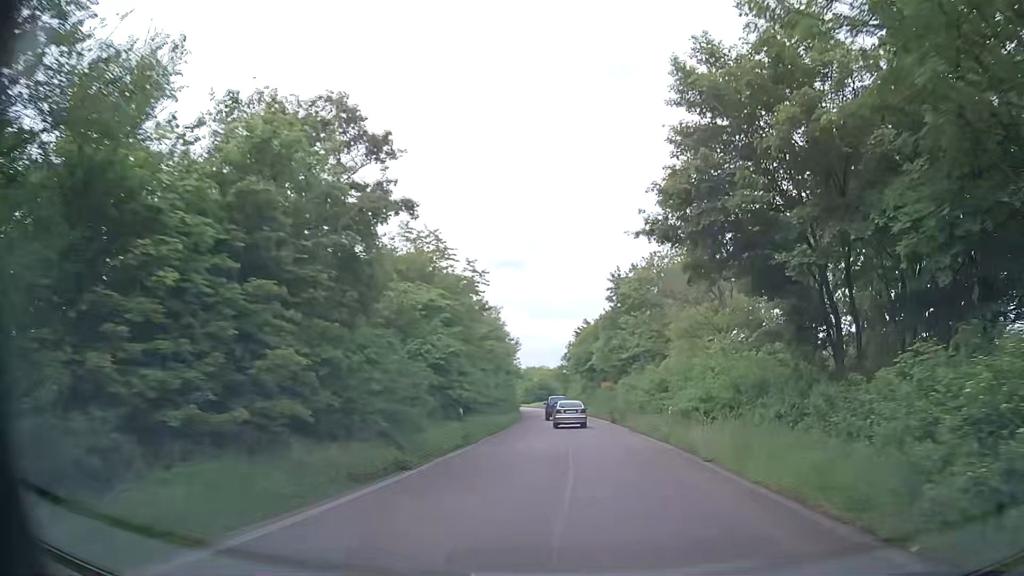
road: trunk_link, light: Day
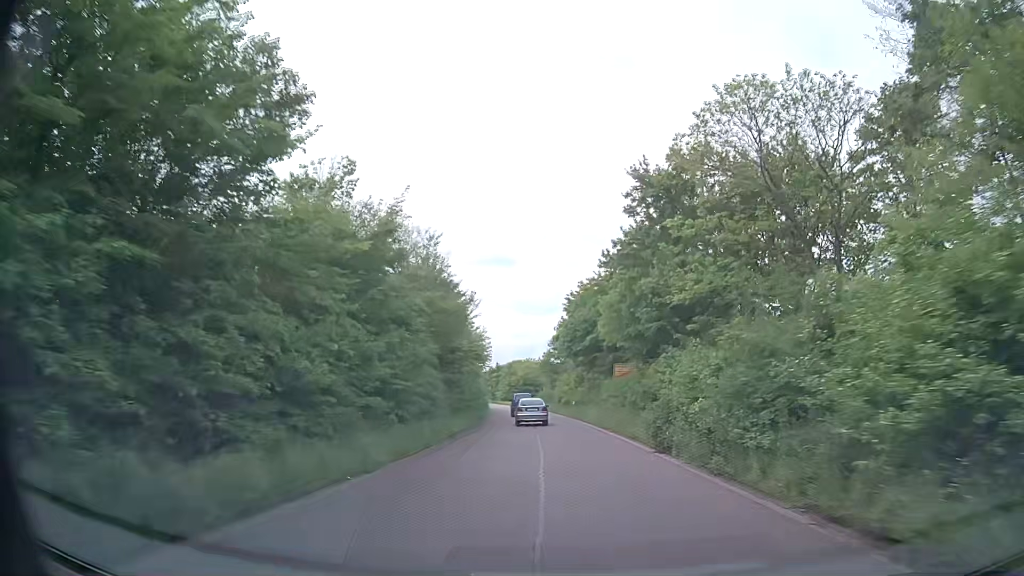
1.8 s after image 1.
(+0.9, +24.0) m; +2°
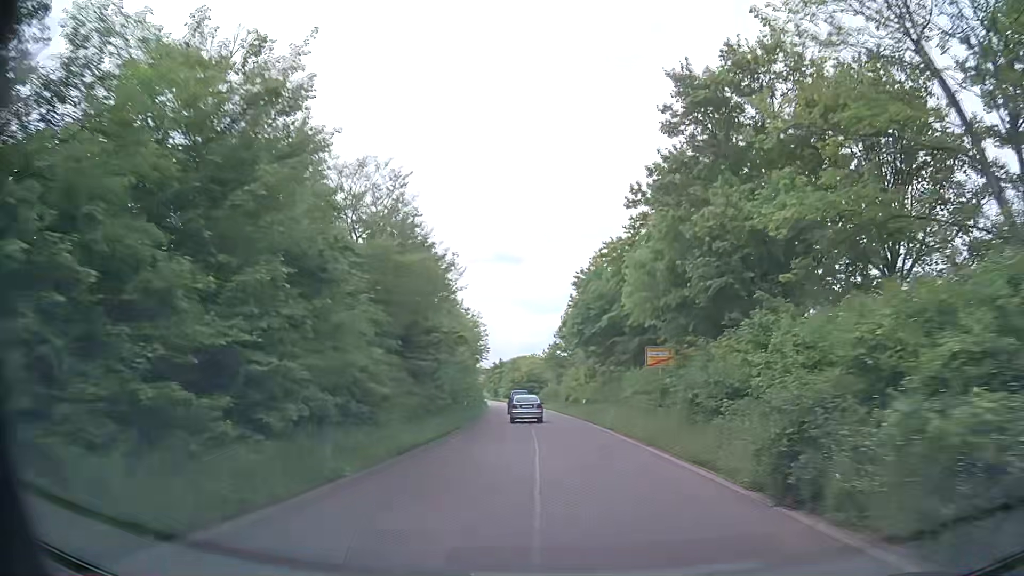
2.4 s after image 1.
(-0.1, +8.8) m; -1°
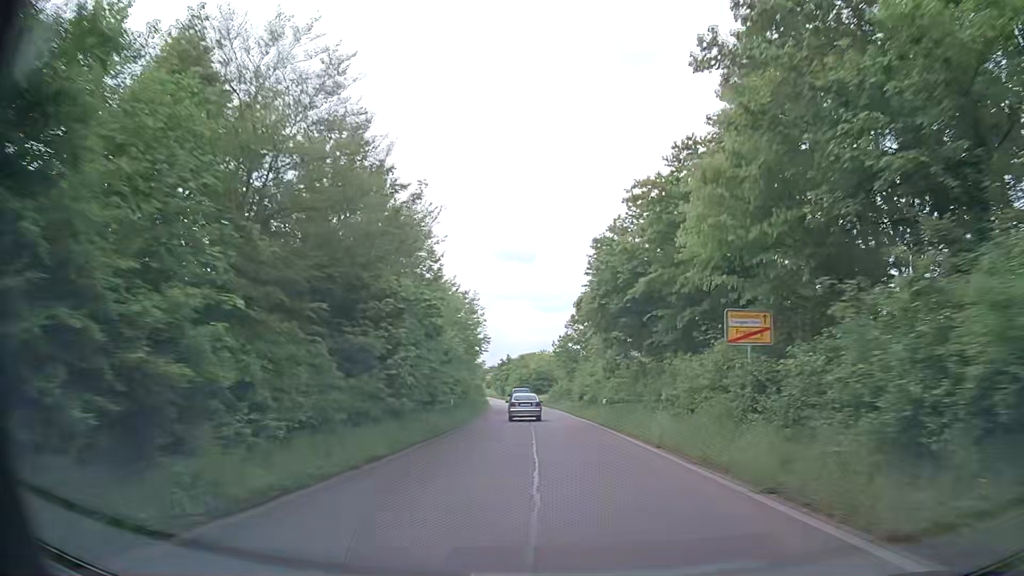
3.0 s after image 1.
(-0.1, +9.0) m; -1°
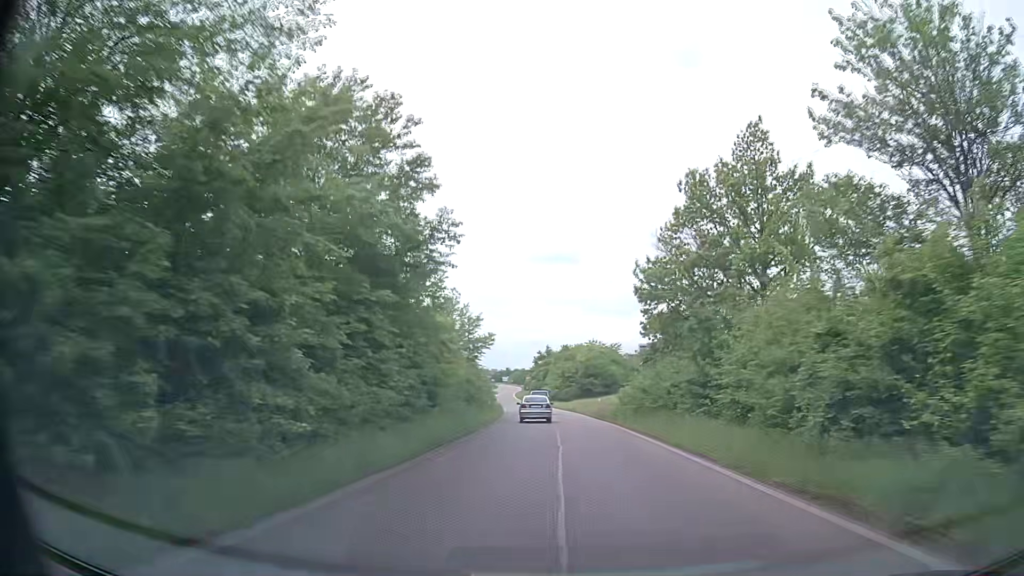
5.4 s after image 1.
(-1.2, +37.2) m; -3°
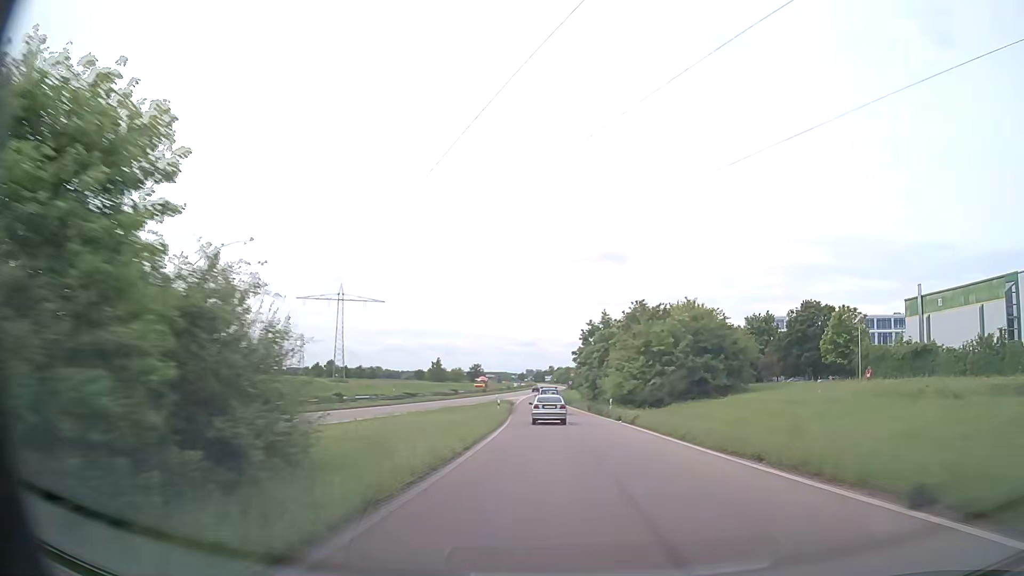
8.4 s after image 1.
(-1.9, +51.7) m; -4°
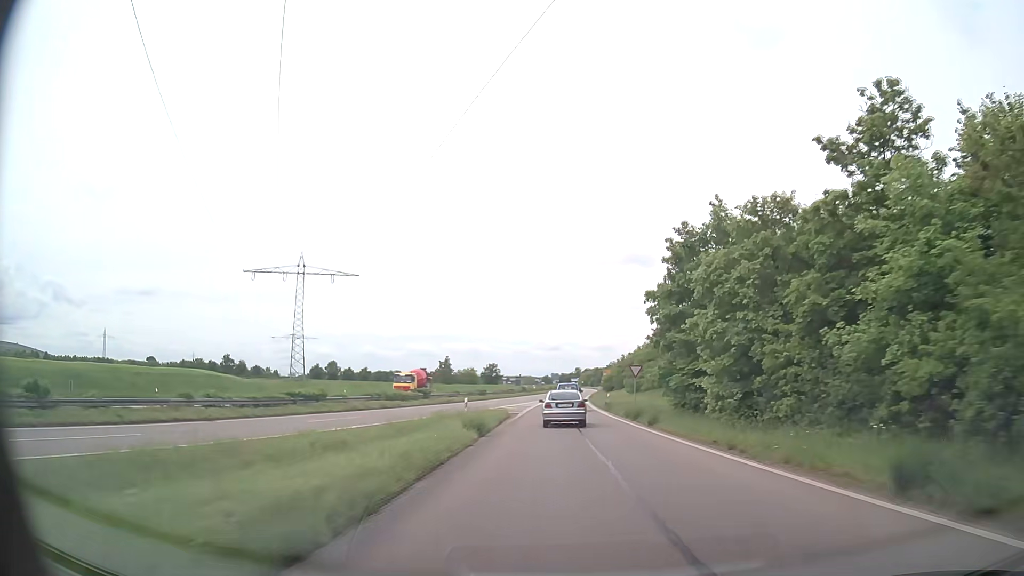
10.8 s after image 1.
(-1.1, +44.5) m; -3°
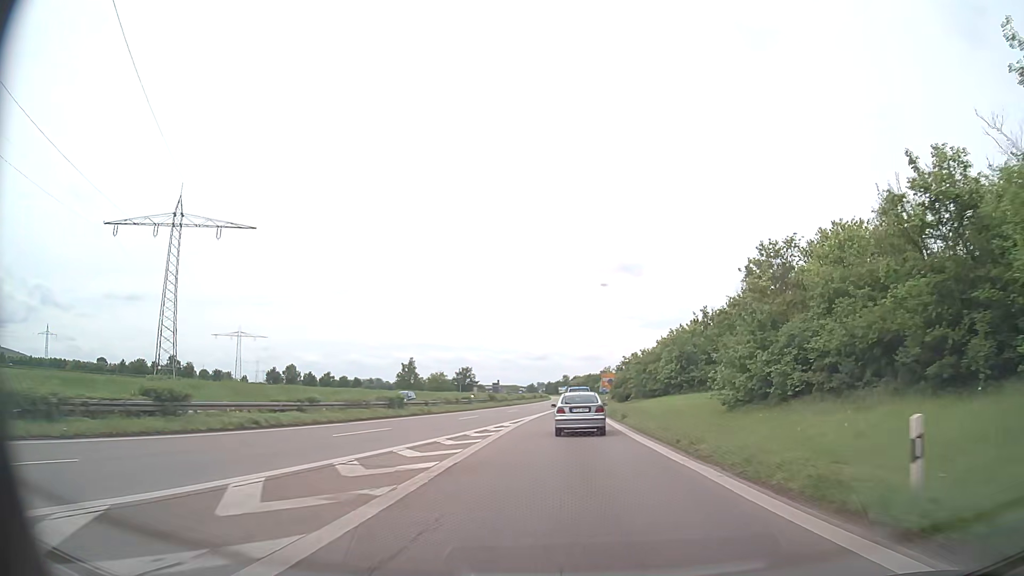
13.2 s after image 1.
(+0.4, +43.9) m; +2°
(0, +10) (0, +20) (0, +30) (+1, +40) (+1, +50) (+2, +60) (+2, +70) (+3, +80) (+3, +90) (+4, +100) m
